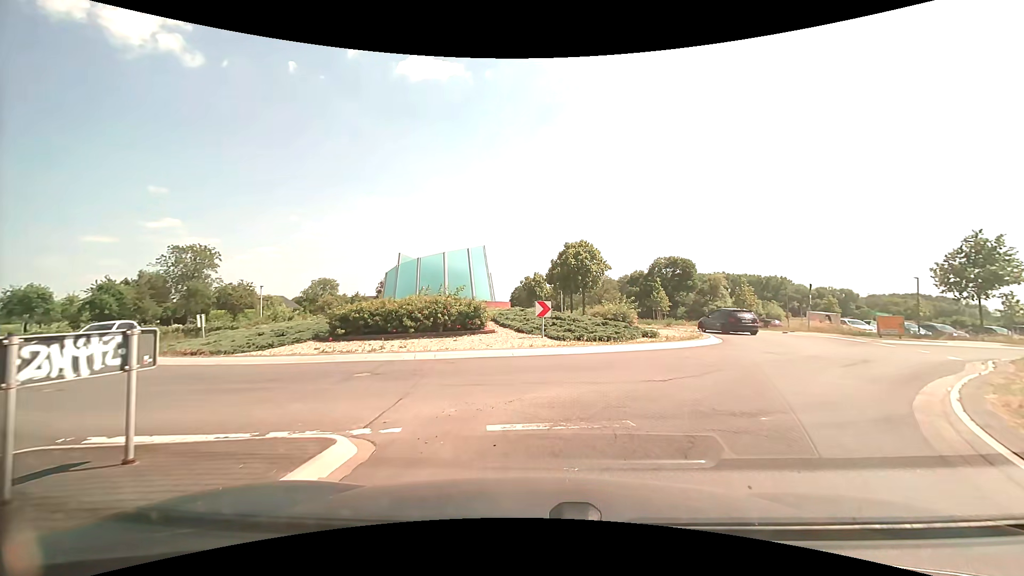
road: secondary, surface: asphalt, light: Day
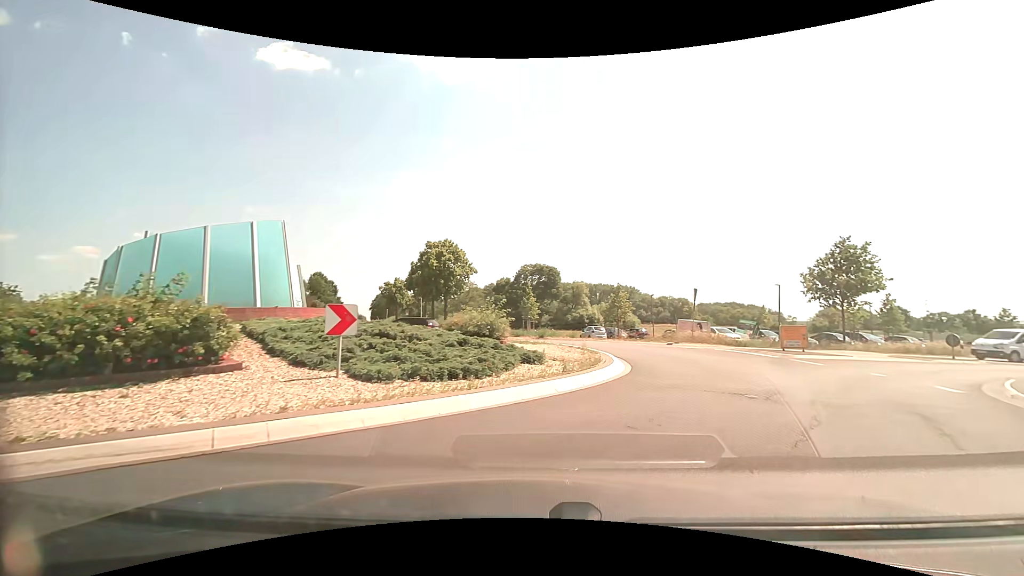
(+0.7, +7.7) m; +15°
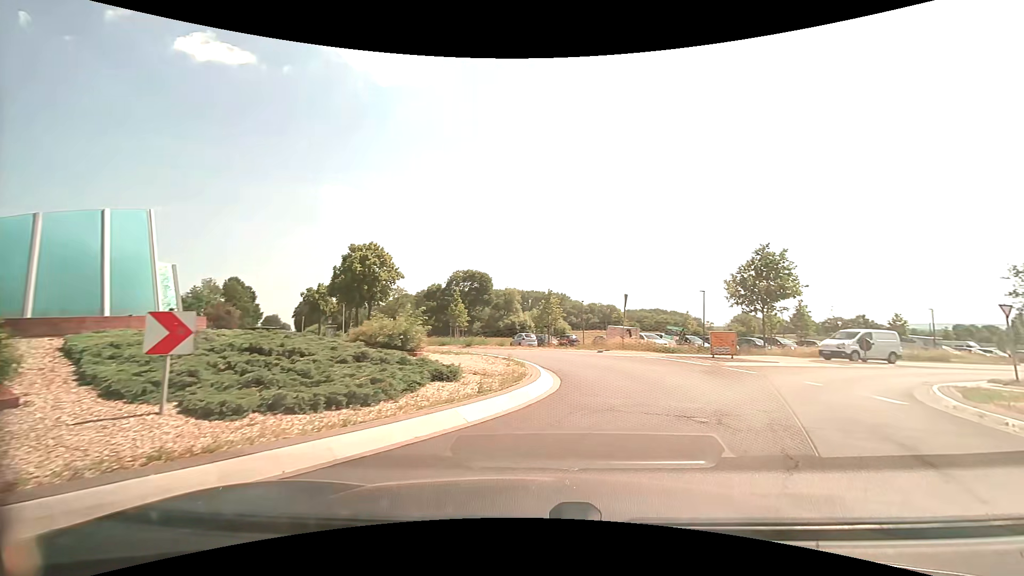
(+0.1, +1.9) m; +7°
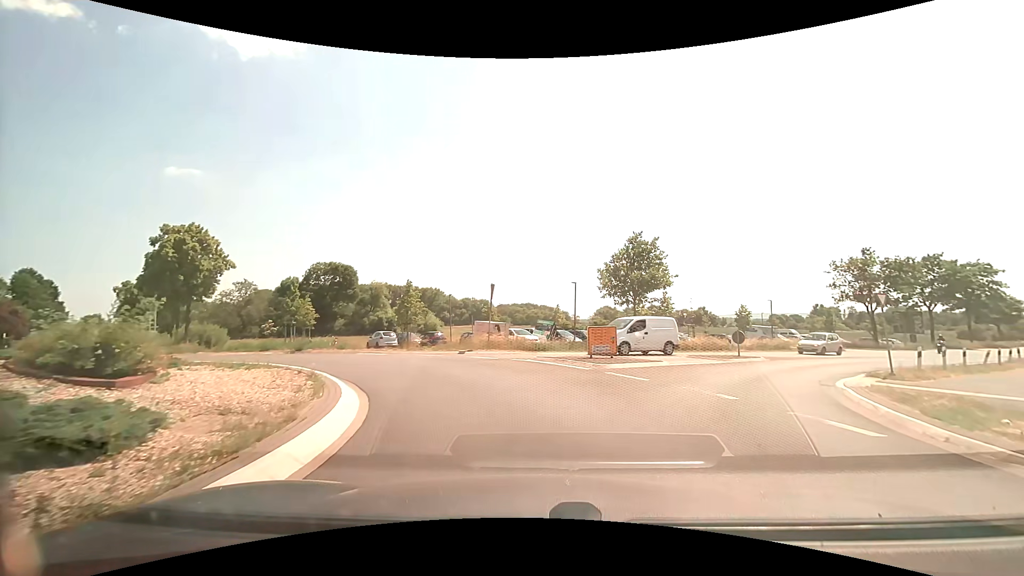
(+0.8, +5.0) m; +14°
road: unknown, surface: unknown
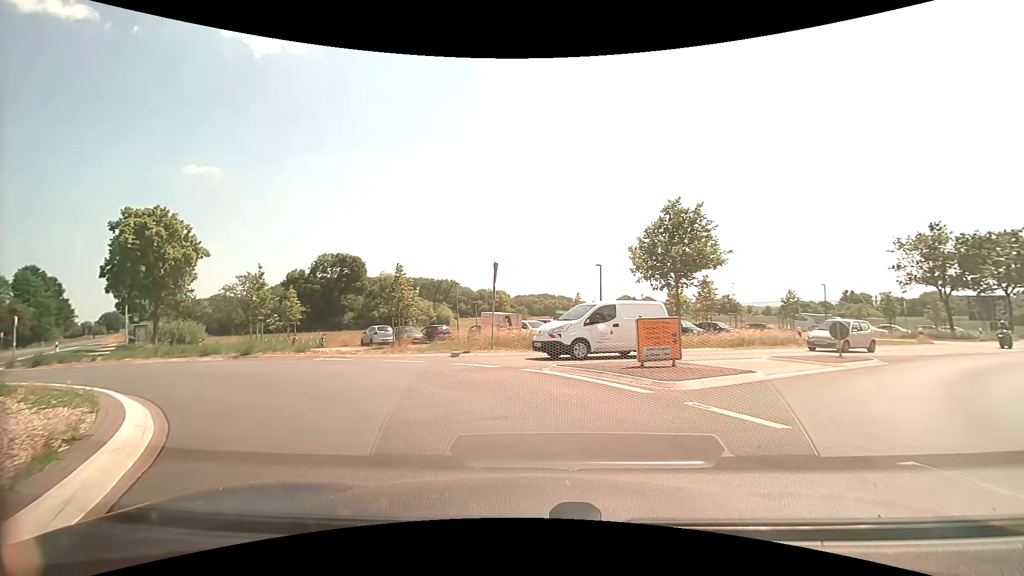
(+0.1, +6.3) m; 0°
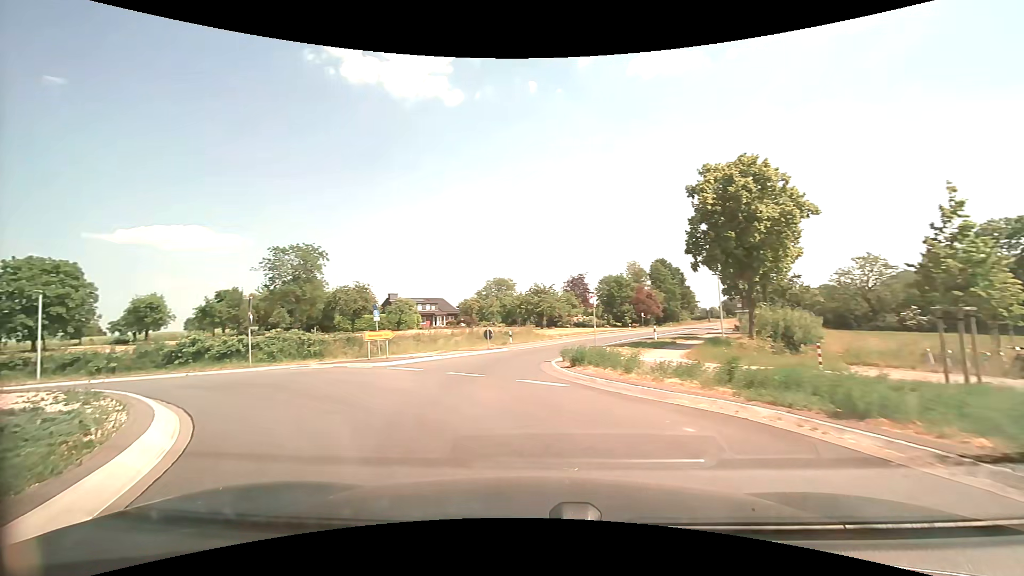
(-7.2, +13.6) m; -62°
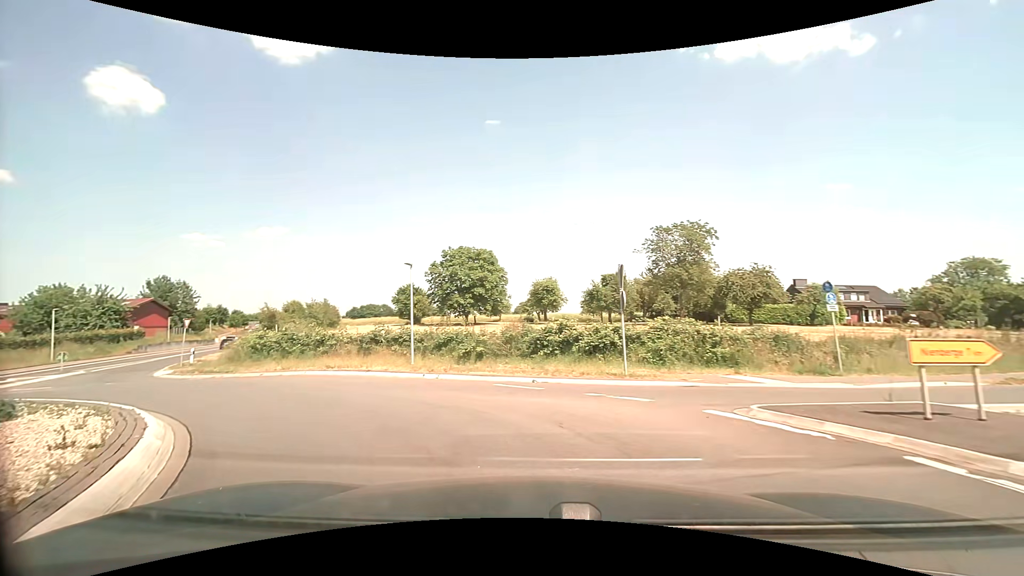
(-4.5, +11.0) m; -42°
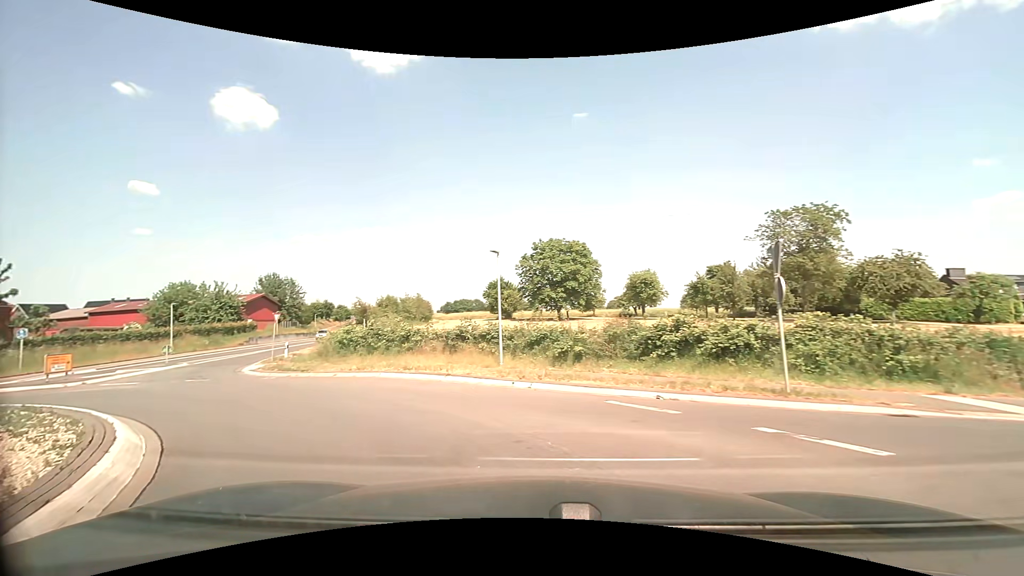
(-0.3, +3.2) m; -10°
(-3, +9) (-10, +16) (-17, +24) (-21, +33) (-24, +43) (-26, +52) (-28, +62) (-31, +72) (-33, +81) (-35, +91) m
